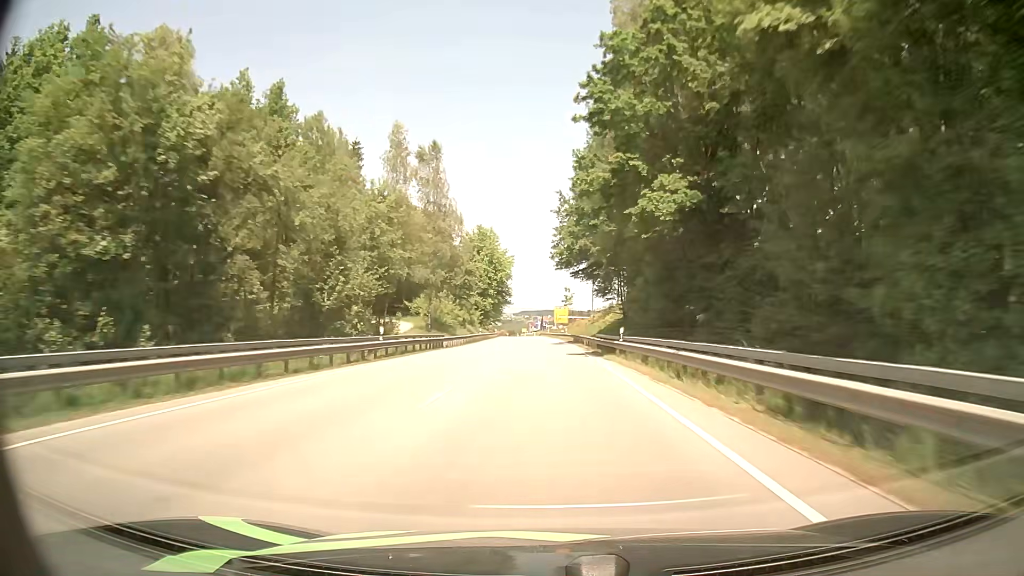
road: primary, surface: asphalt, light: Day
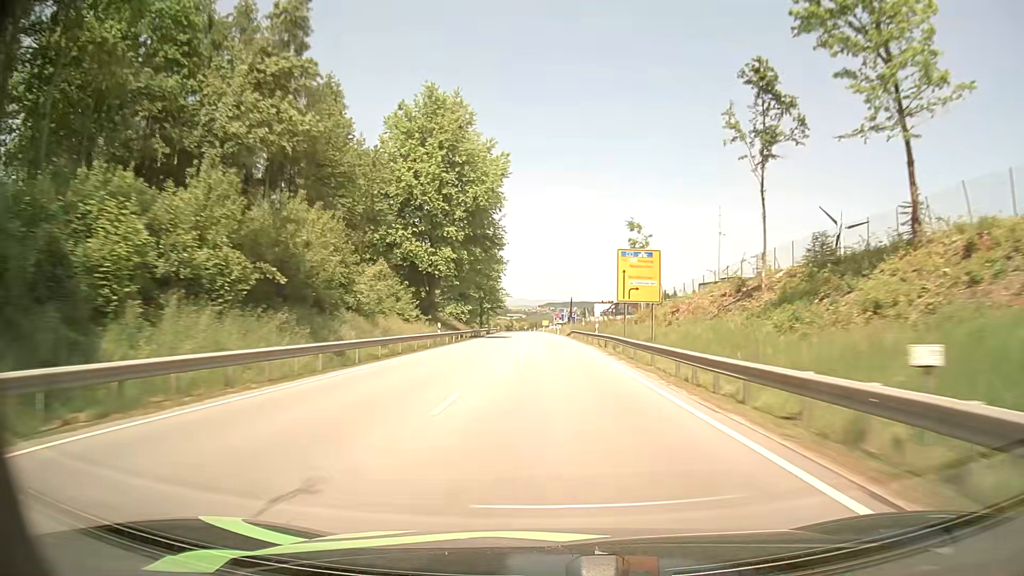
(-1.4, +85.7) m; -2°
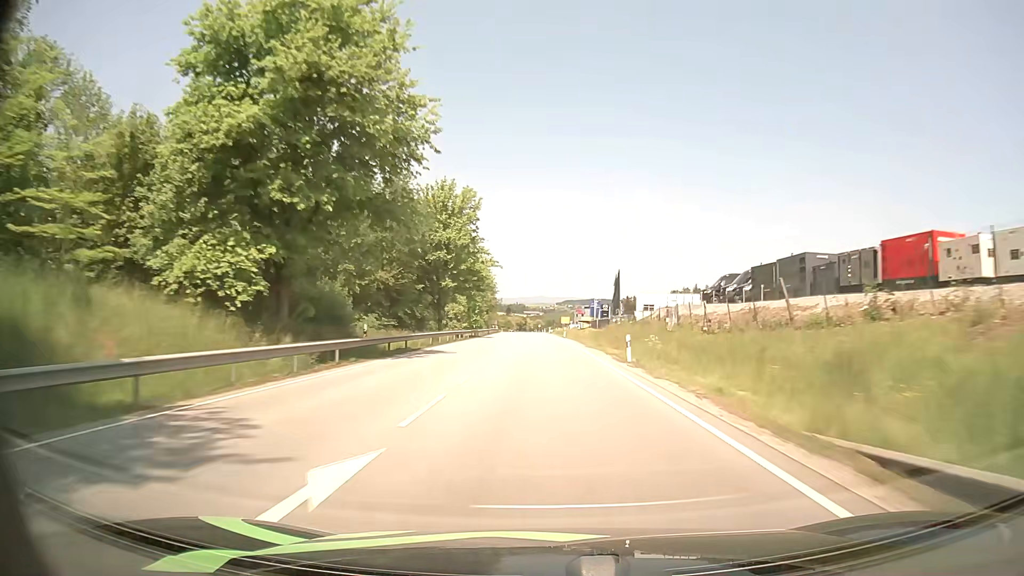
(-0.9, +69.1) m; -2°
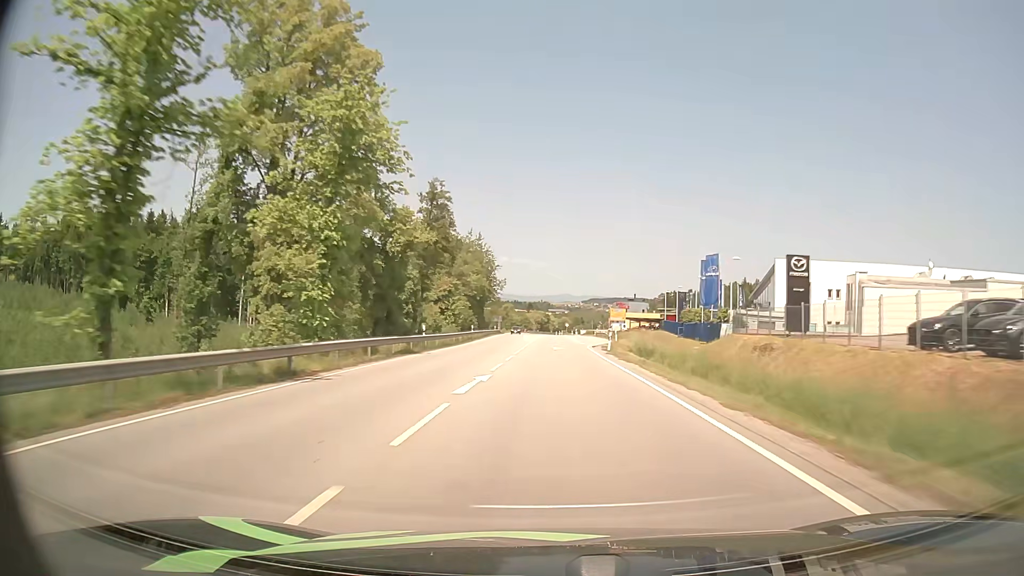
(-1.4, +85.6) m; -2°
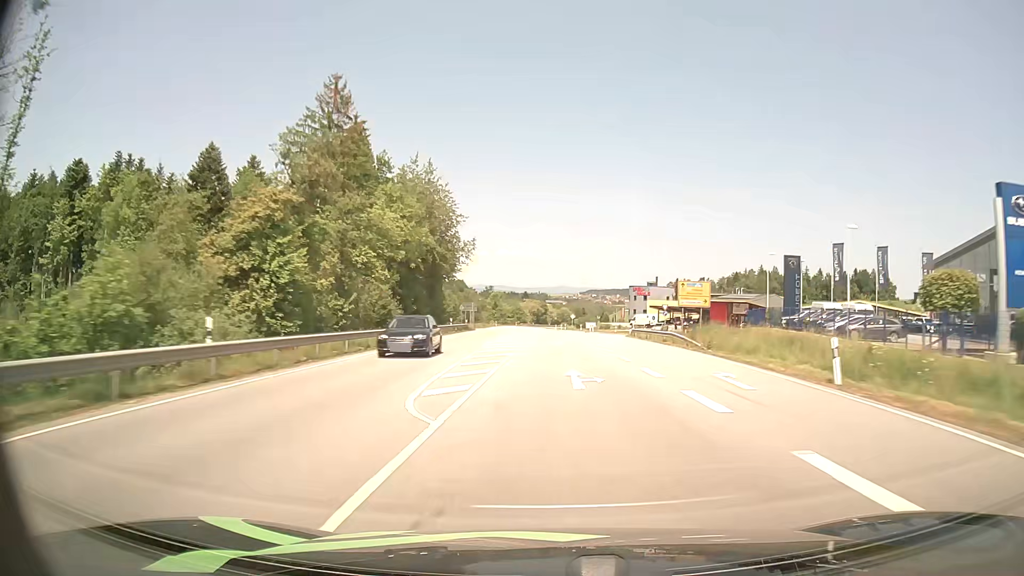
(0.0, +51.4) m; 0°
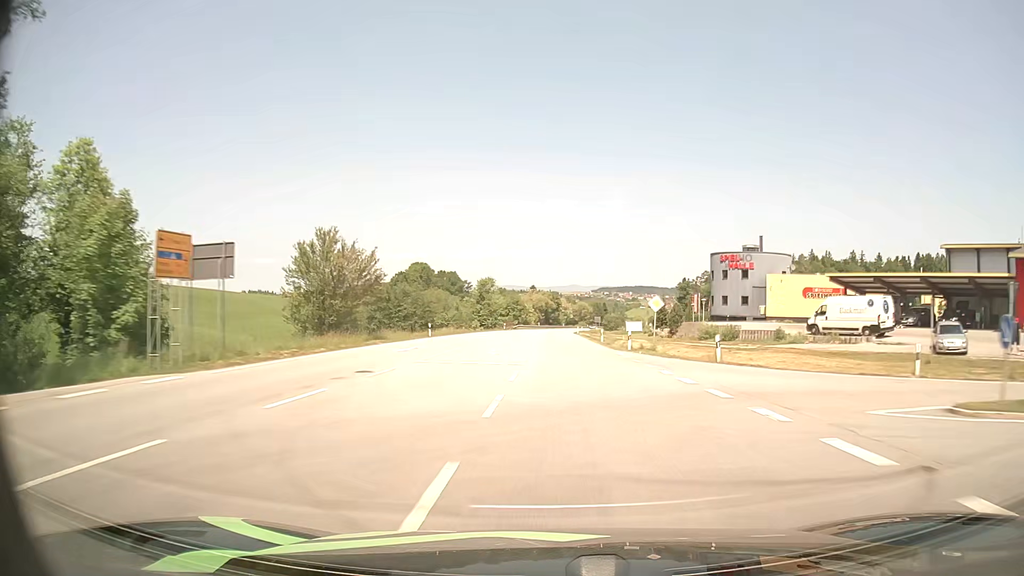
(-0.5, +84.5) m; -1°
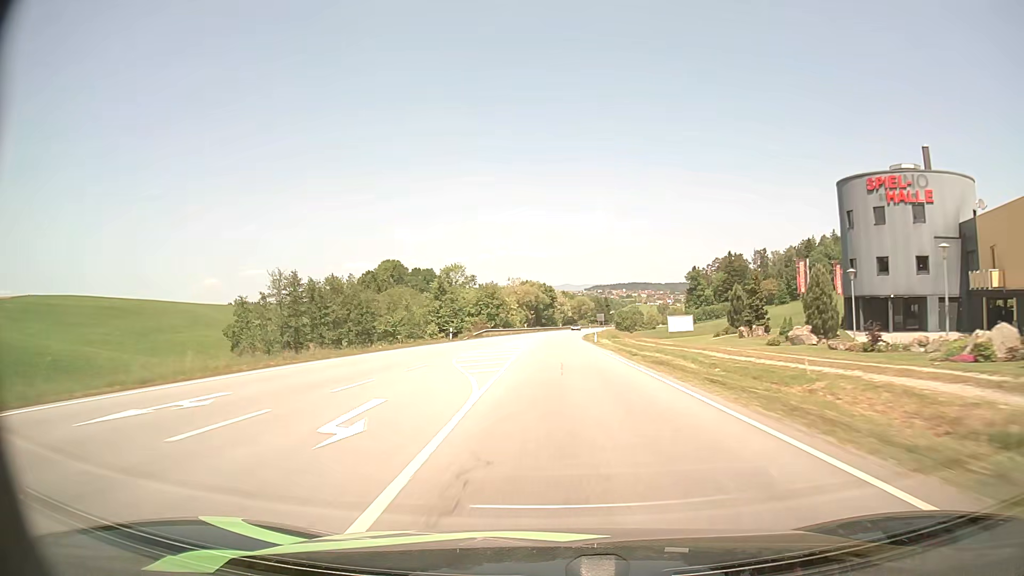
(+0.4, +49.9) m; +1°
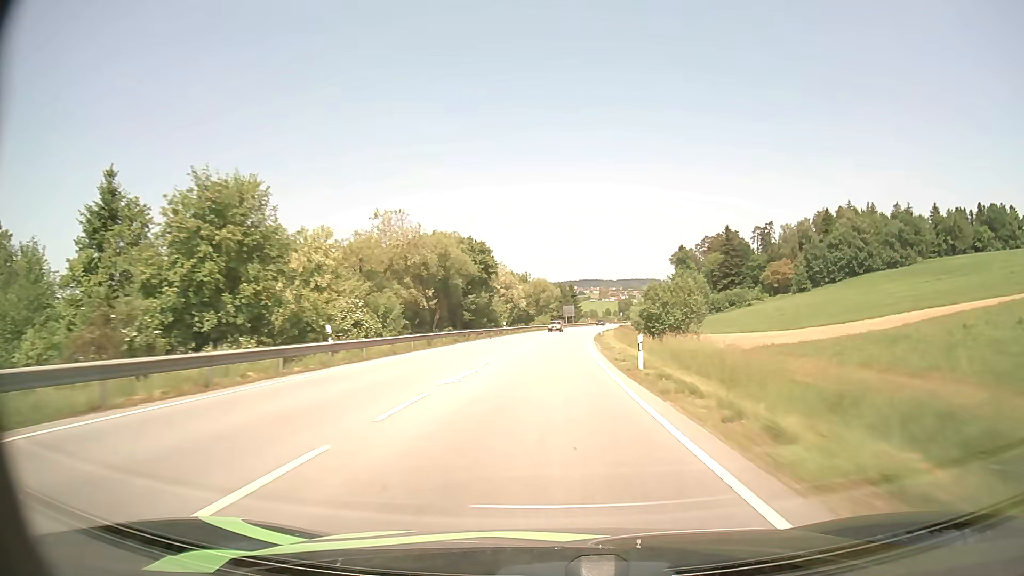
(+1.7, +81.1) m; +4°
(0, +10) (0, +20) (+1, +30) (+1, +40) (+2, +50) (+2, +60) (+3, +70) (+4, +80) (+5, +90) (+6, +100) m
